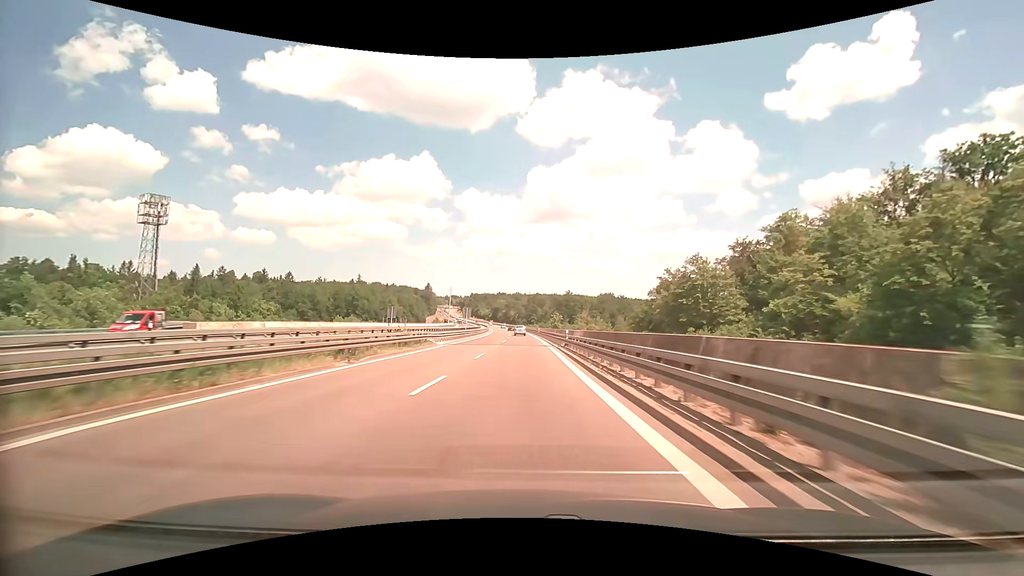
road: trunk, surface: asphalt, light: Day
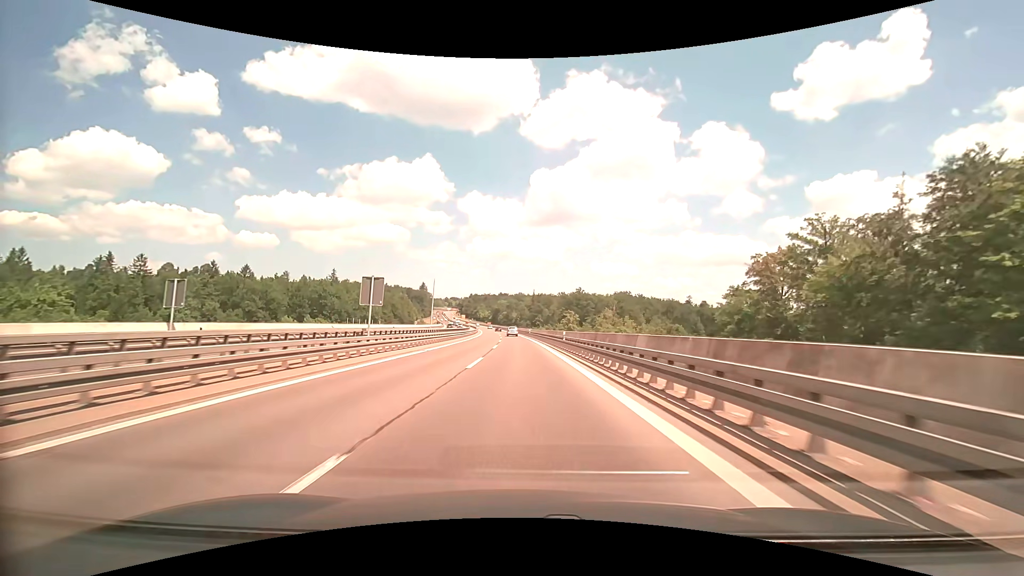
(-0.1, +48.7) m; 0°
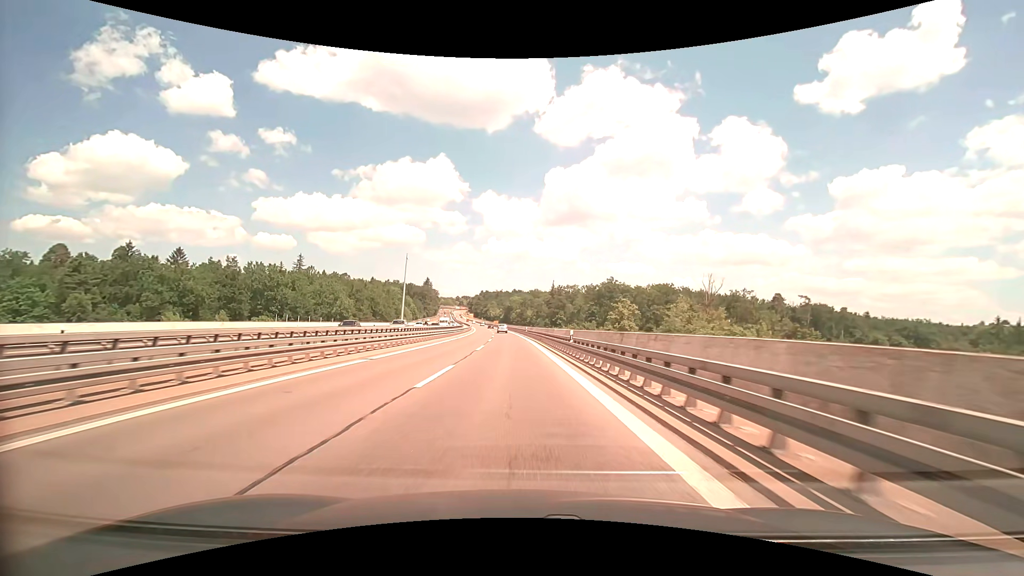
(-0.6, +60.2) m; -2°
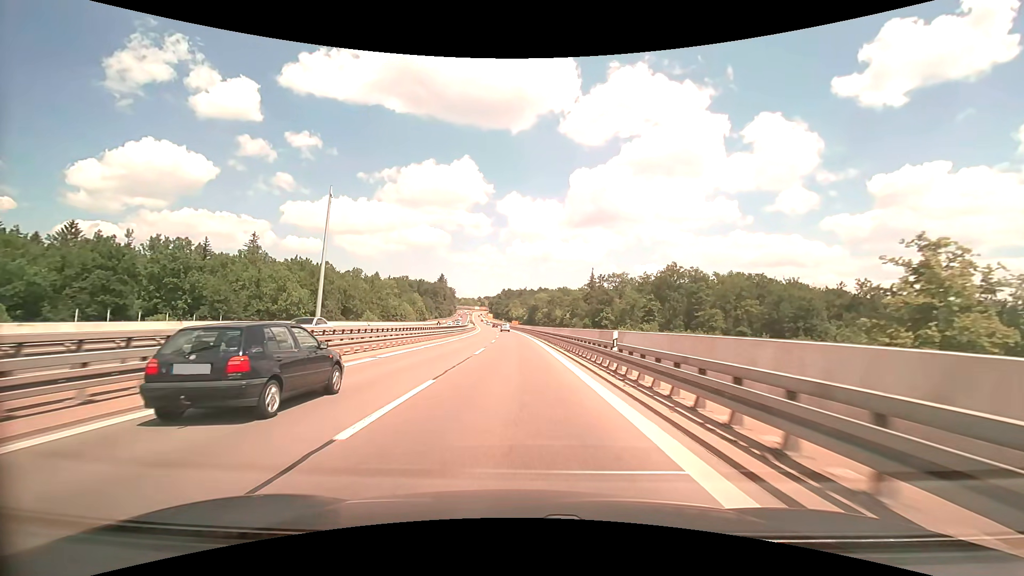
(-1.7, +59.2) m; -3°
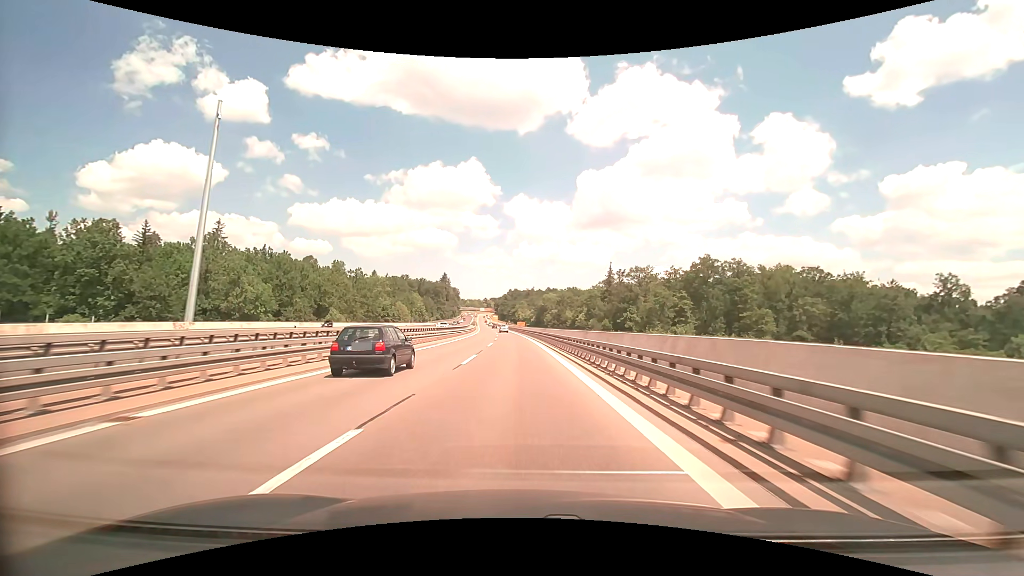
(-0.2, +23.7) m; -1°
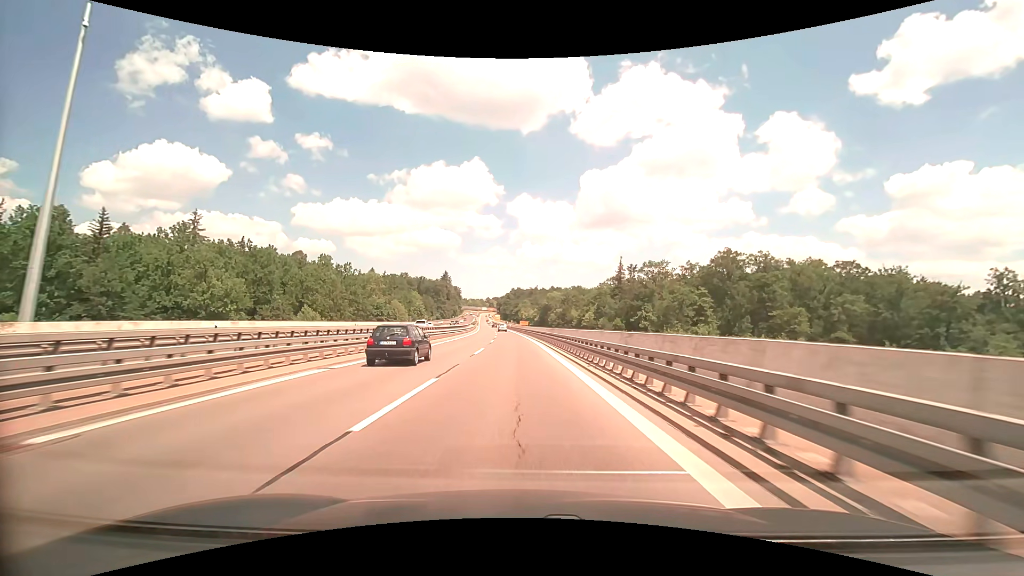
(-0.1, +11.9) m; -1°
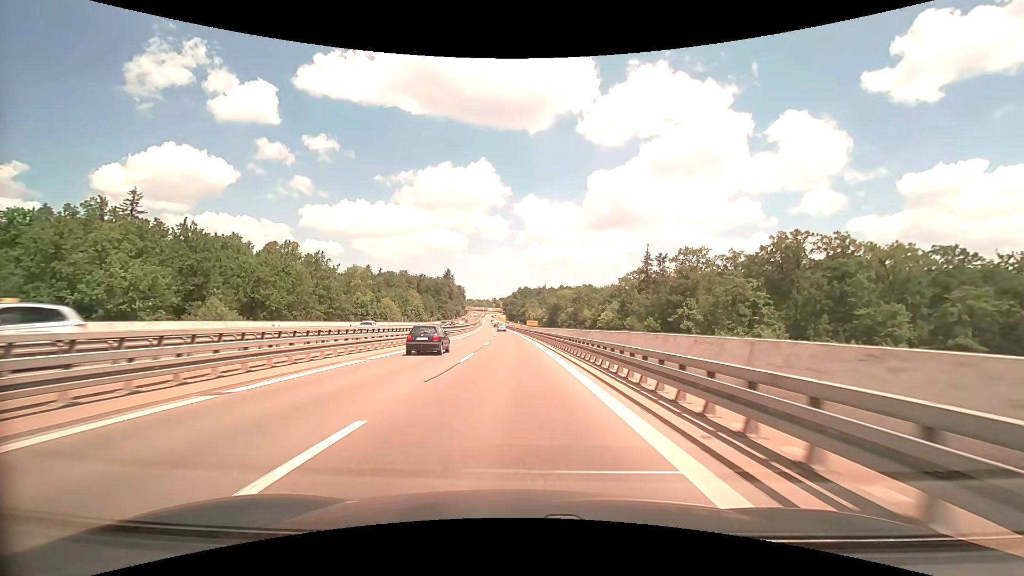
(-0.1, +23.8) m; -1°
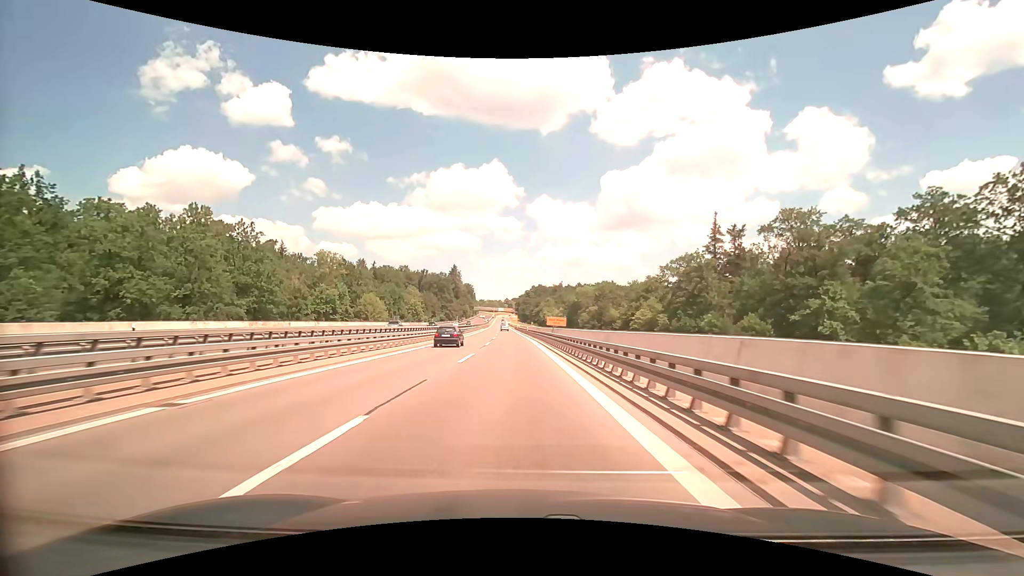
(-0.5, +35.8) m; -1°
(0, +10) (0, +20) (0, +30) (-1, +40) (-1, +50) (-1, +60) (-2, +70) (-2, +80) (-3, +90) (-3, +100) m
